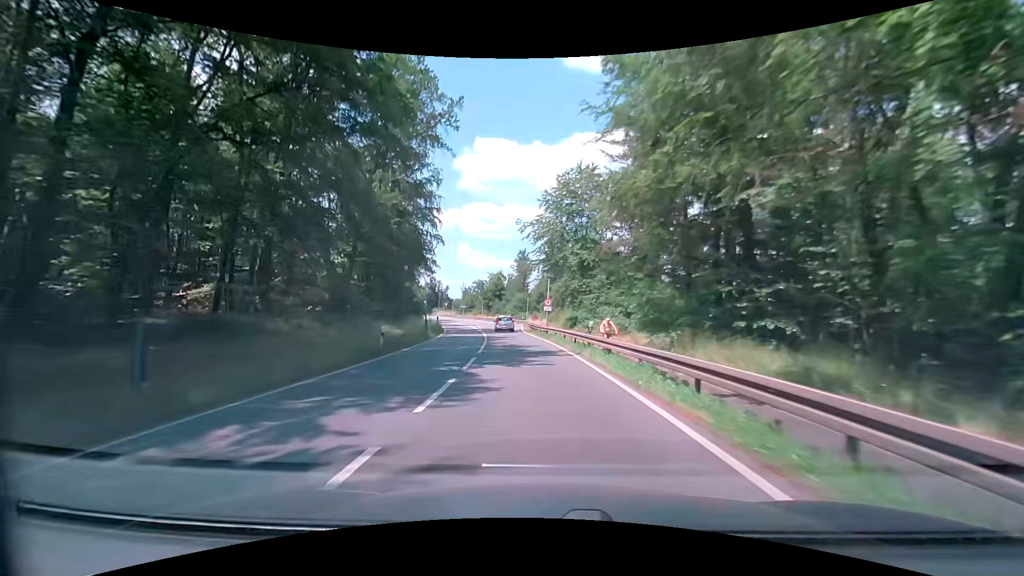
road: primary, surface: asphalt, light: Day
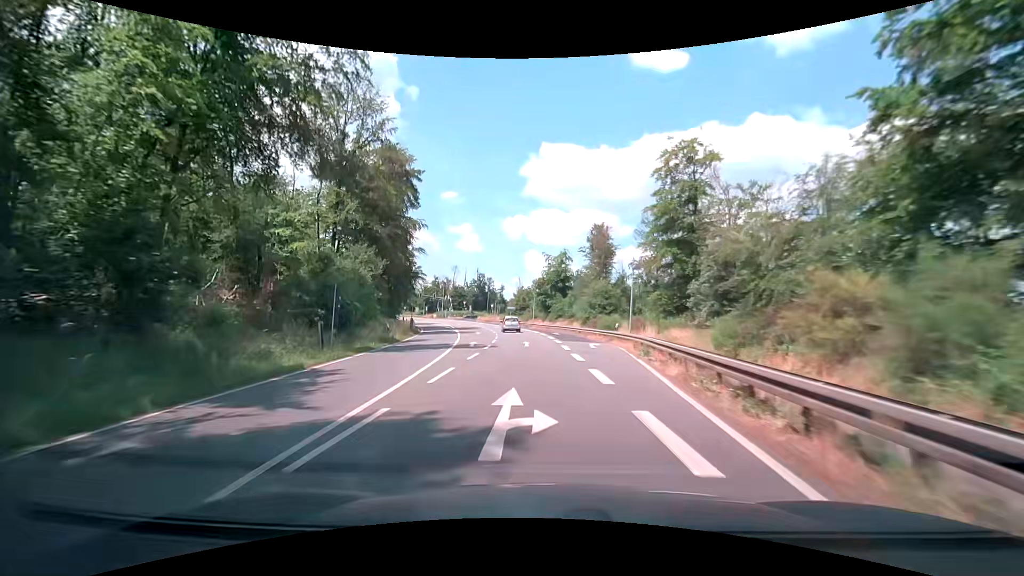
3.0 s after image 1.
(-4.2, +50.0) m; -8°
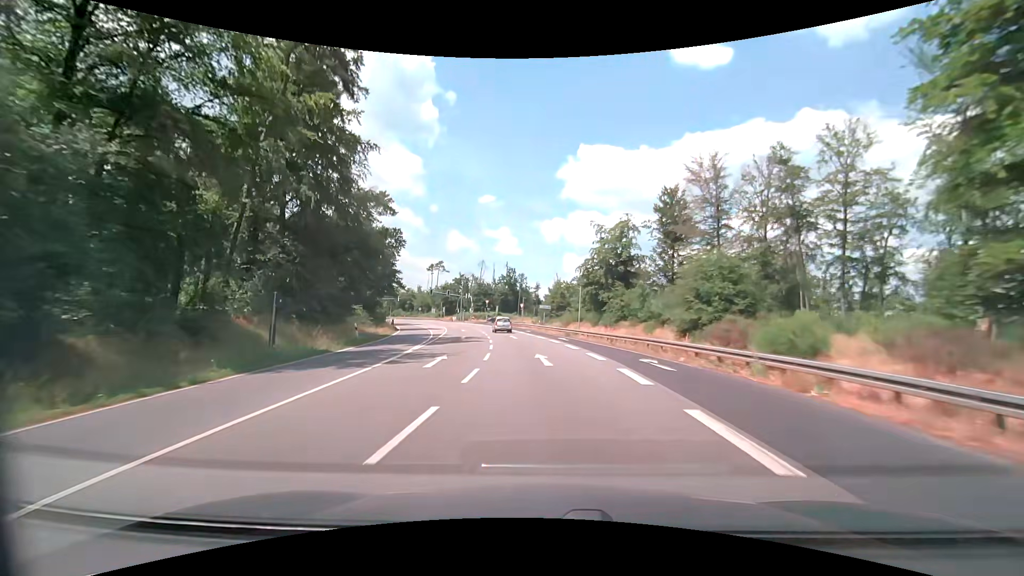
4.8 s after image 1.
(-1.1, +30.0) m; -5°
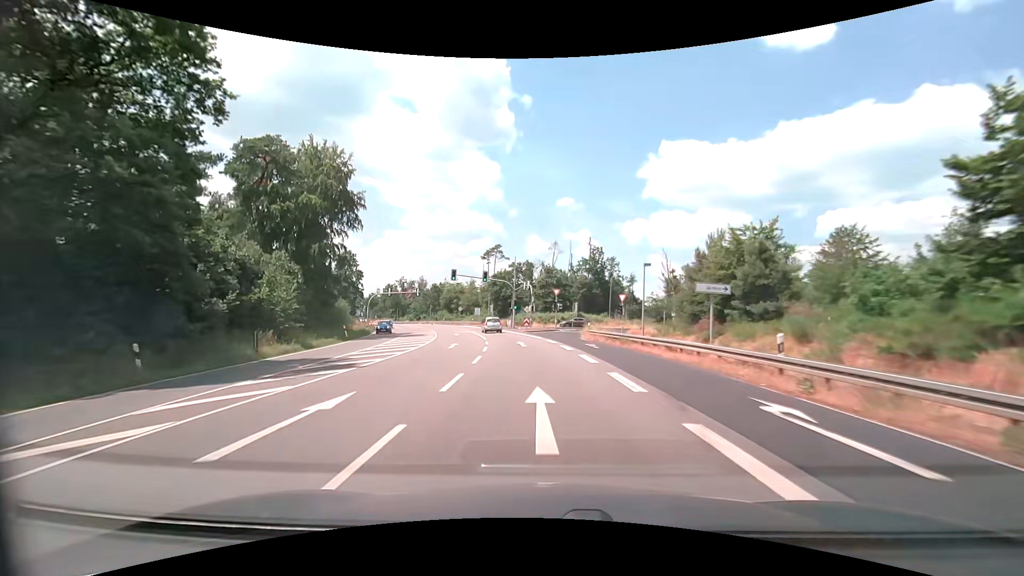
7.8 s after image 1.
(-3.9, +49.6) m; -9°
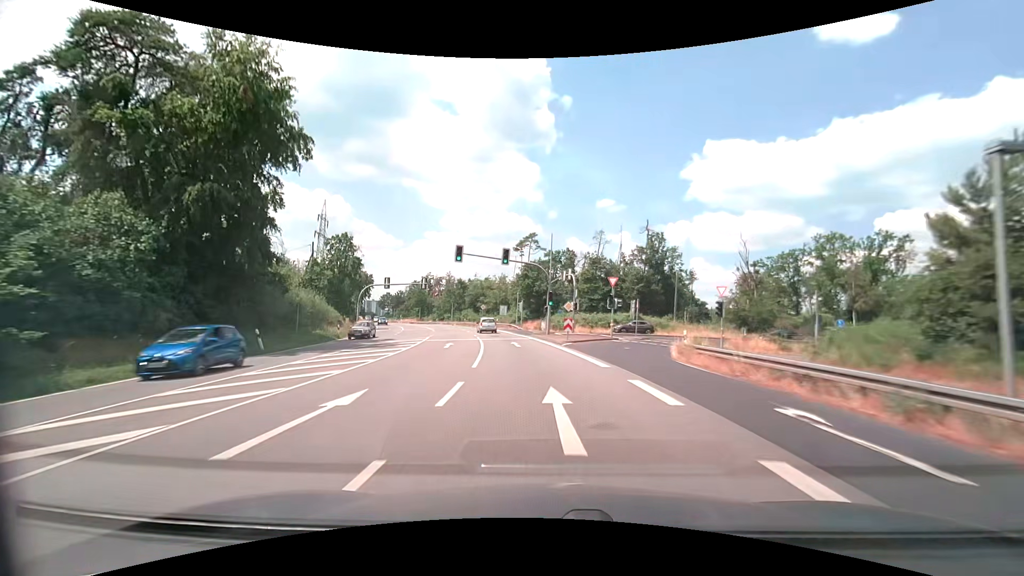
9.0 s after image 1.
(-0.8, +19.8) m; -4°
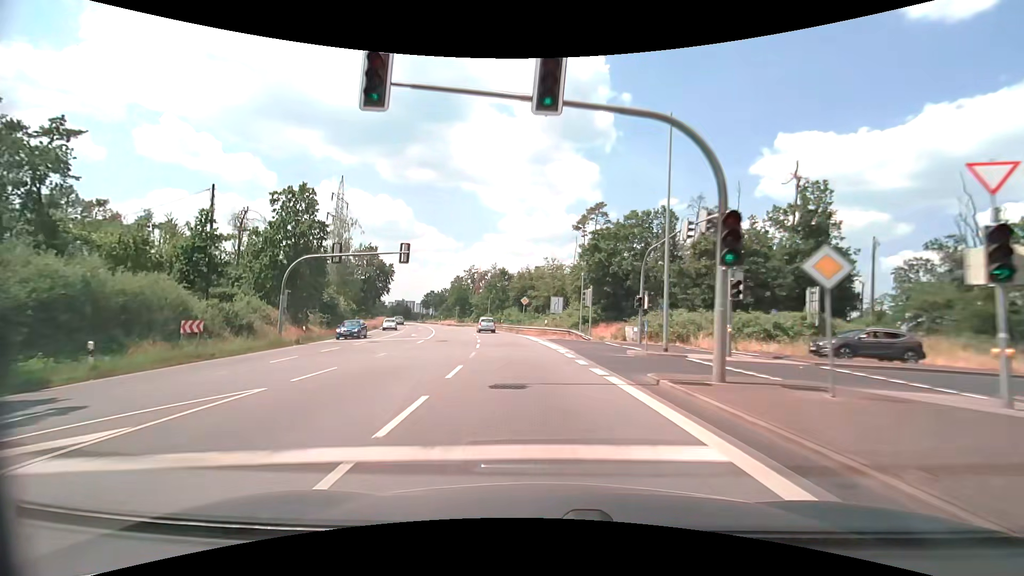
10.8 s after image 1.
(-1.7, +29.6) m; -7°
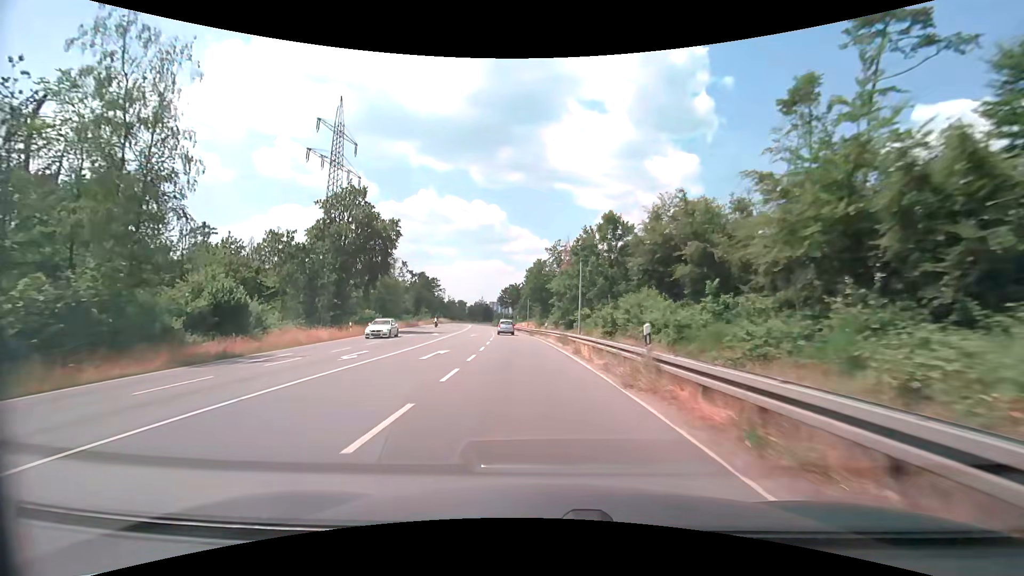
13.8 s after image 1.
(-4.7, +49.1) m; -11°
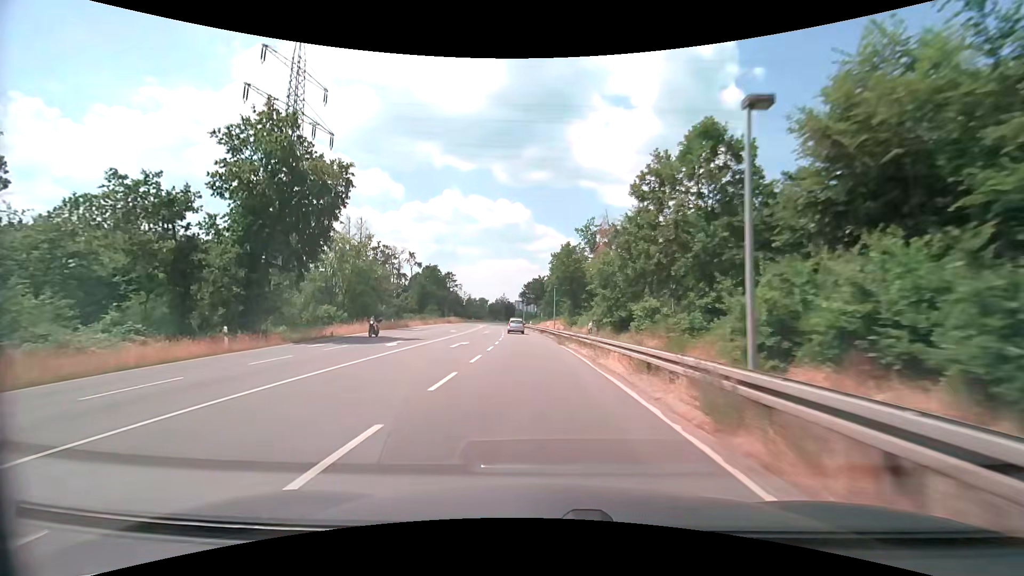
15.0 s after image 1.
(-0.6, +19.9) m; -3°
(0, +10) (0, +20) (-1, +30) (-2, +40) (-2, +50) (-3, +60) (-4, +70) (-5, +80) (-7, +90) (-8, +100) m
